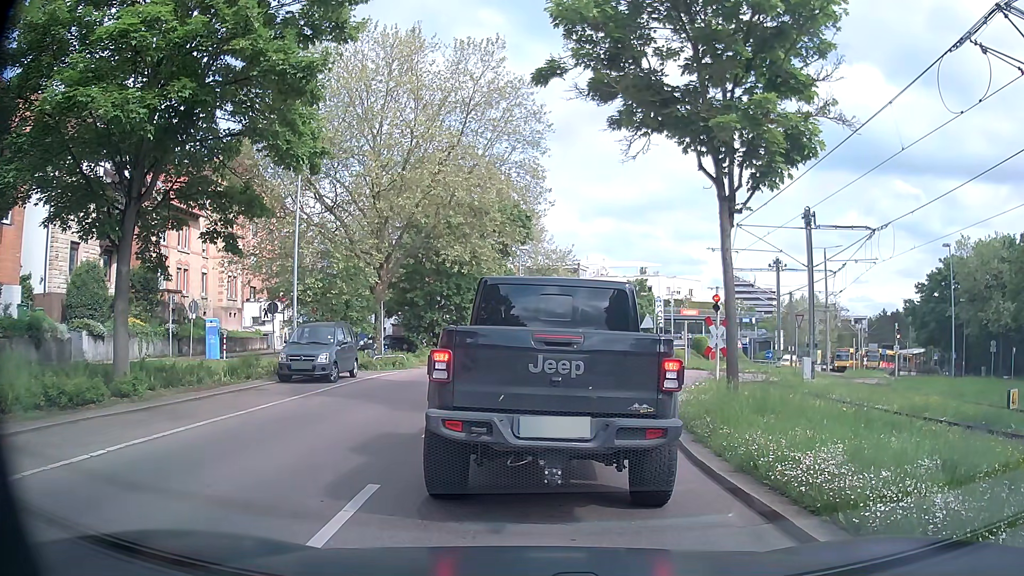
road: secondary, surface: asphalt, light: Day
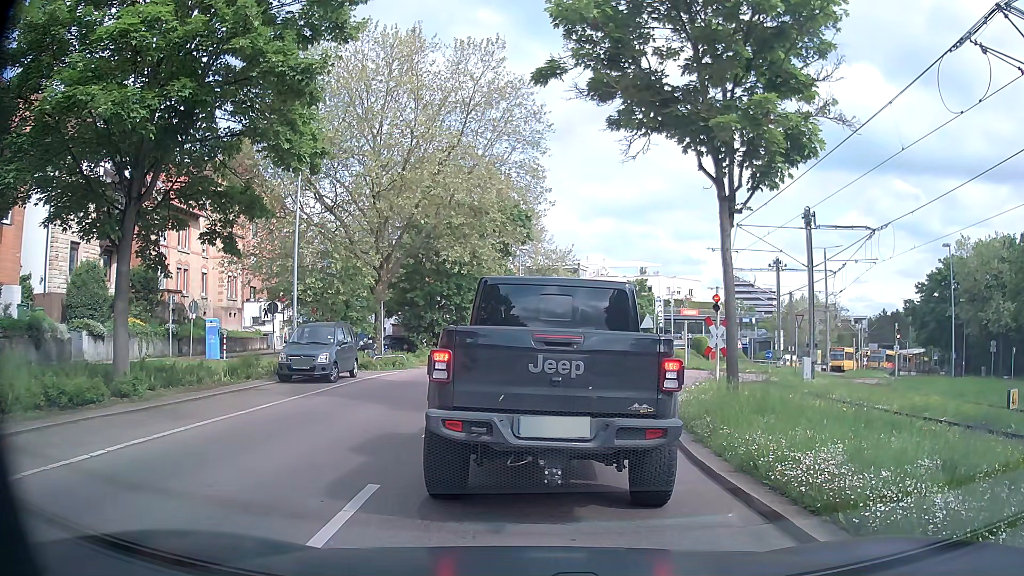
(0.0, 0.0) m; 0°
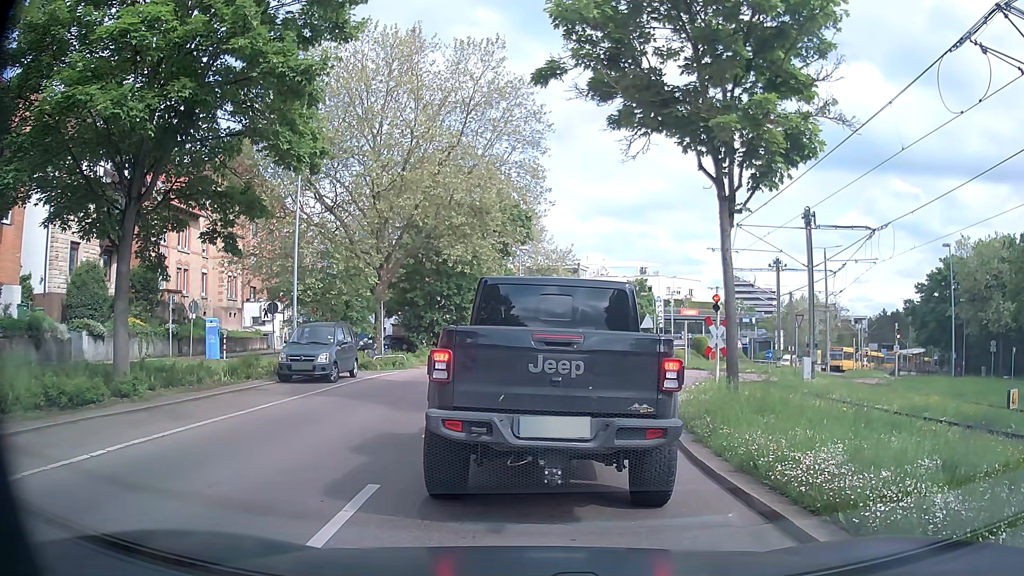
(0.0, 0.0) m; 0°
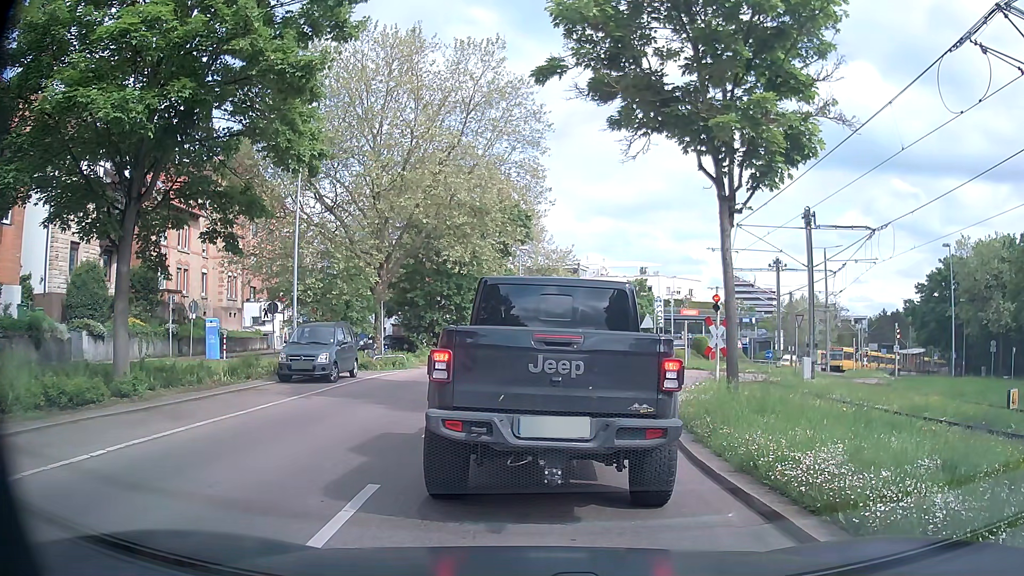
(0.0, 0.0) m; 0°
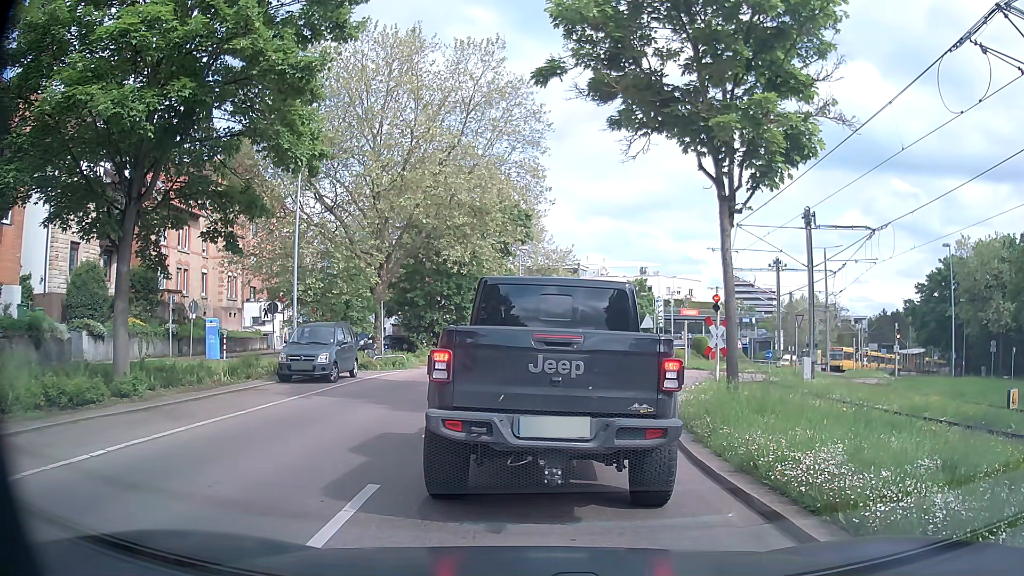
(0.0, 0.0) m; 0°
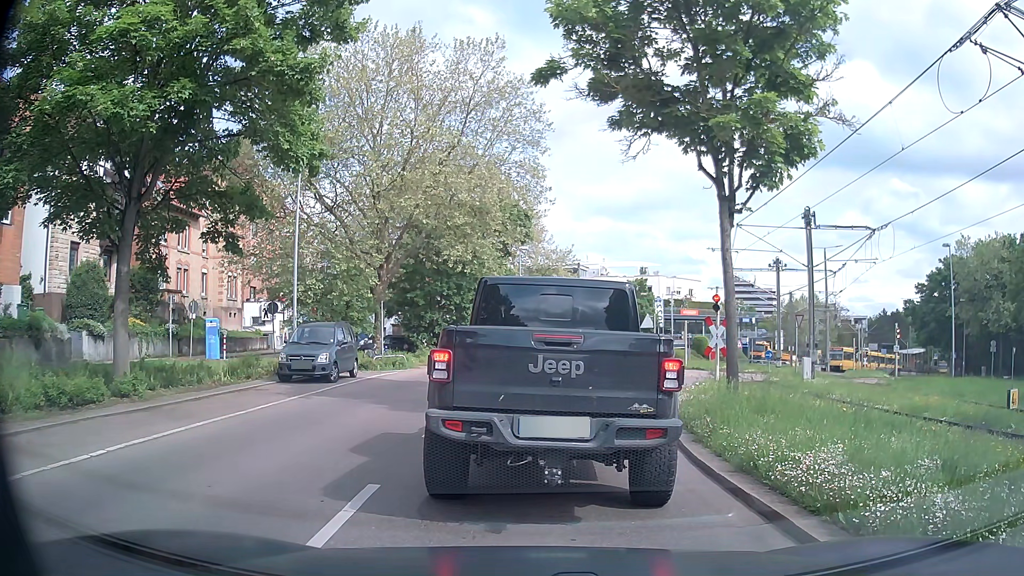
(0.0, 0.0) m; 0°
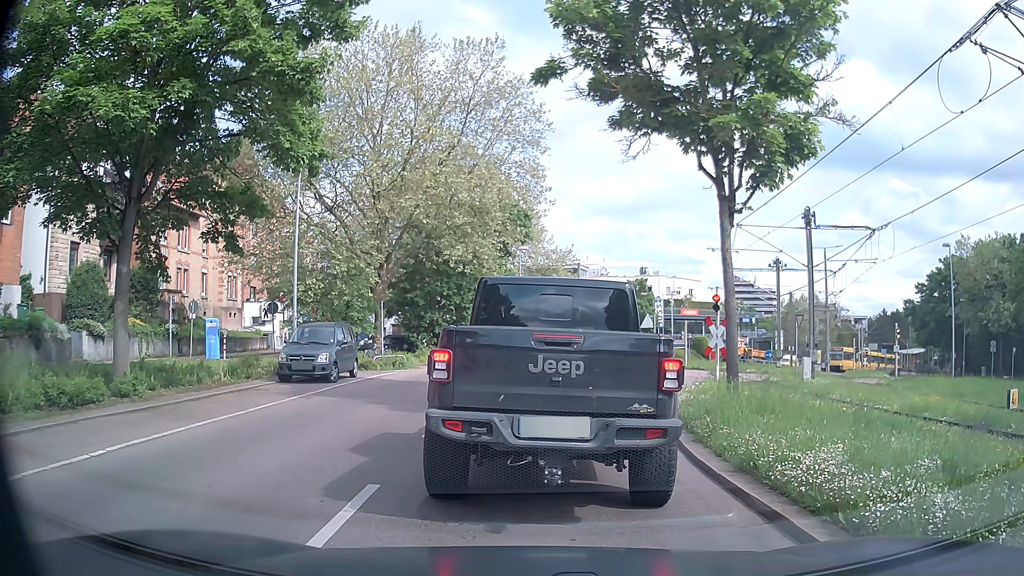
(0.0, 0.0) m; 0°
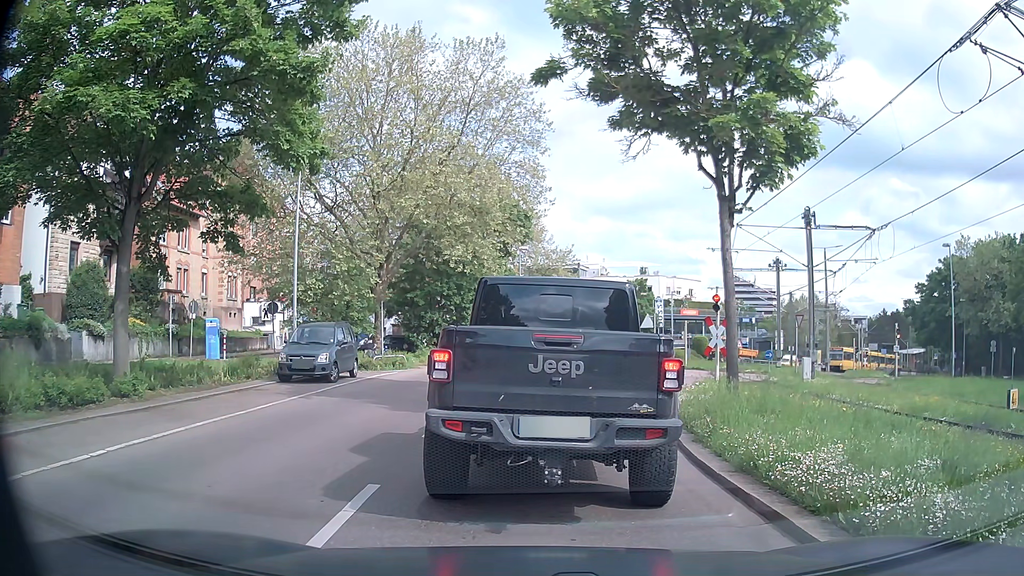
(0.0, 0.0) m; 0°
(0, +10) (+2, +20) (+6, +29) (+13, +35) (+23, +39) (+31, +45) (+37, +53) (+43, +61) (+48, +69) (+55, +77) m
